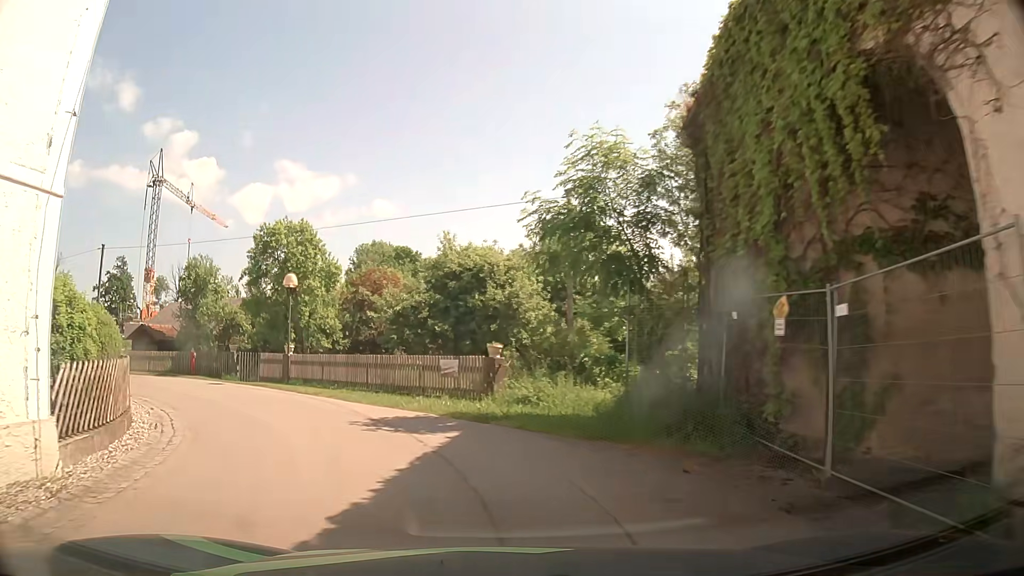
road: unclassified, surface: asphalt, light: Day
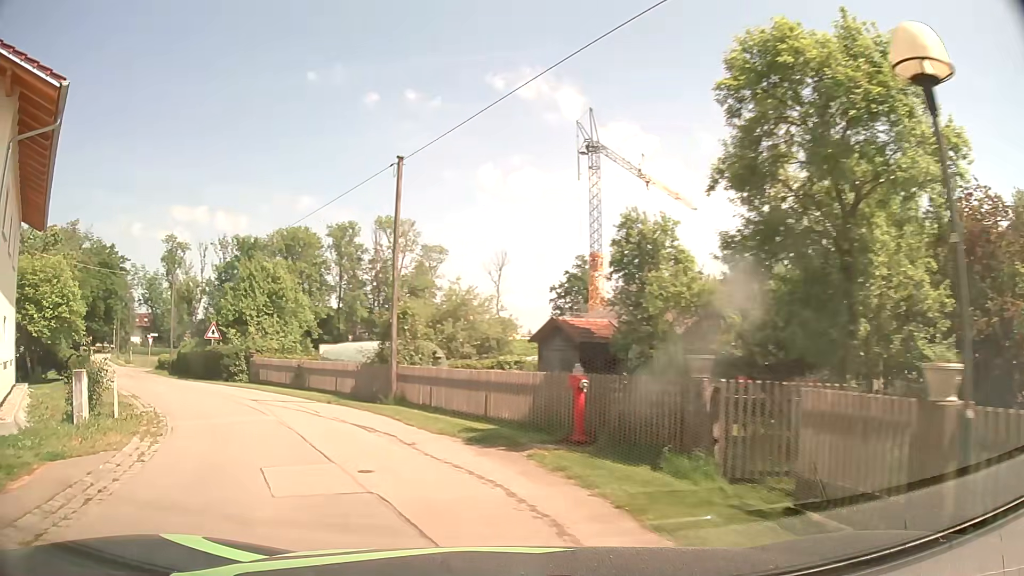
(-5.4, +16.3) m; -41°
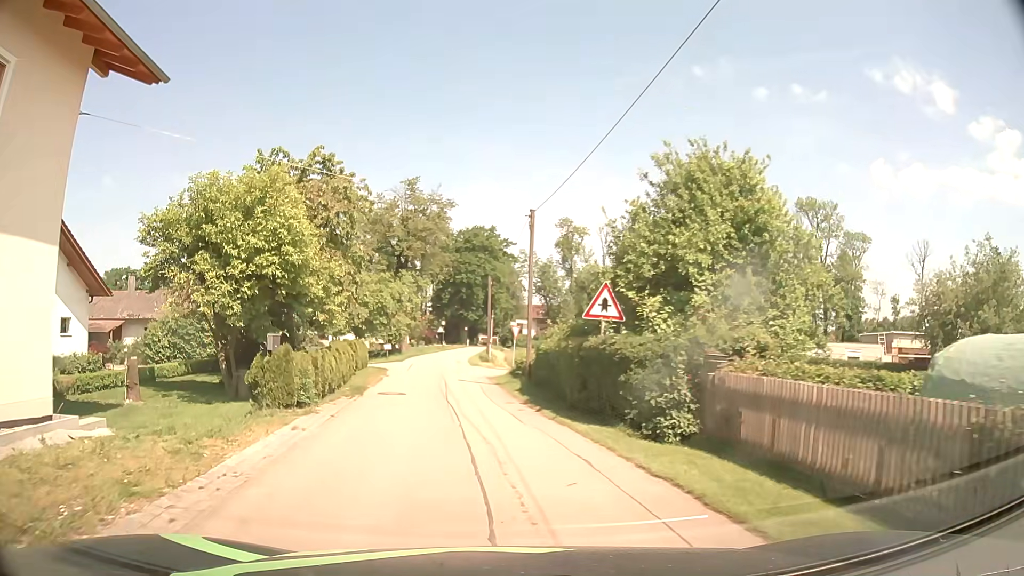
(-6.2, +16.7) m; -34°
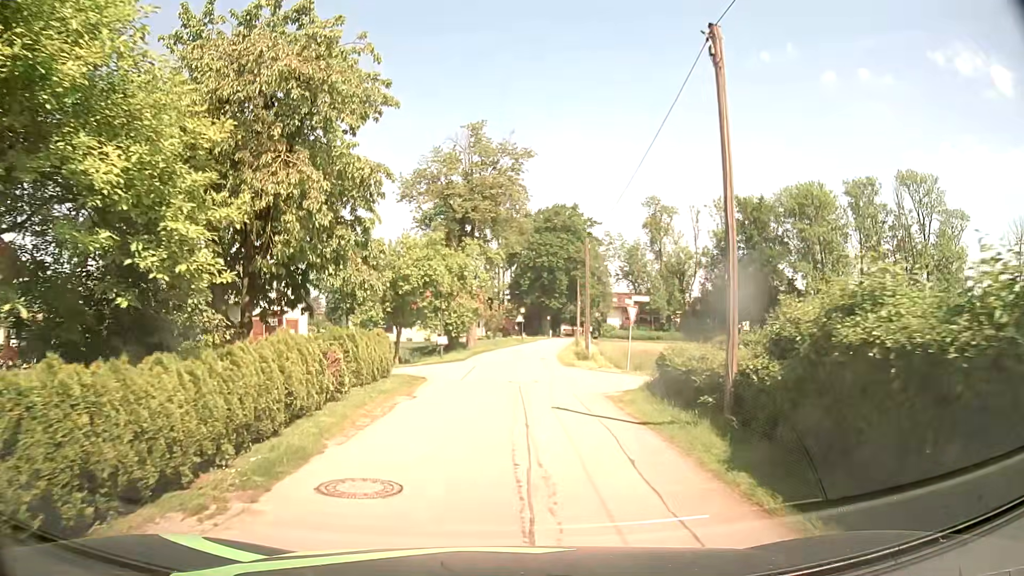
(-0.9, +12.9) m; -7°
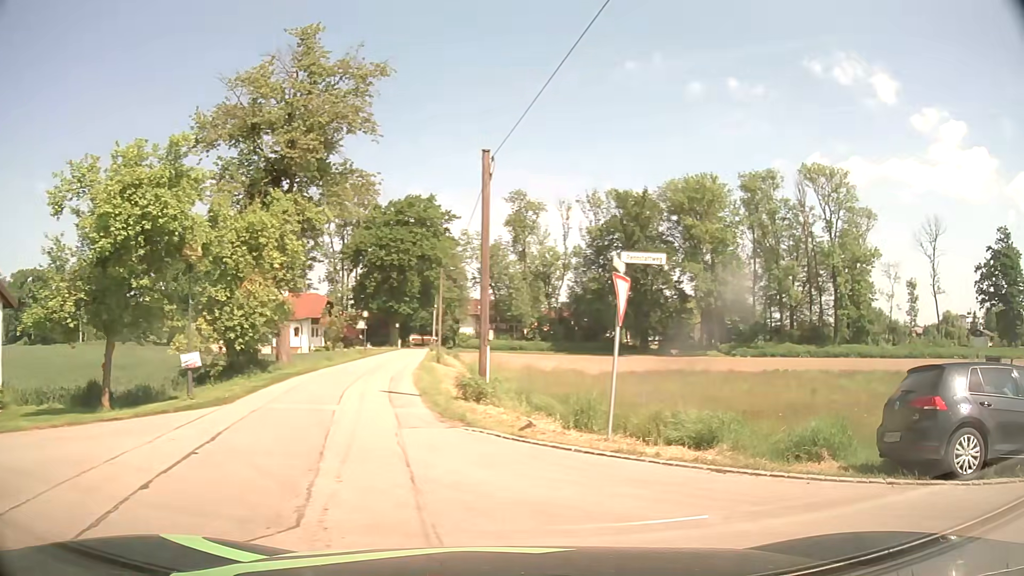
(+0.6, +14.8) m; +15°
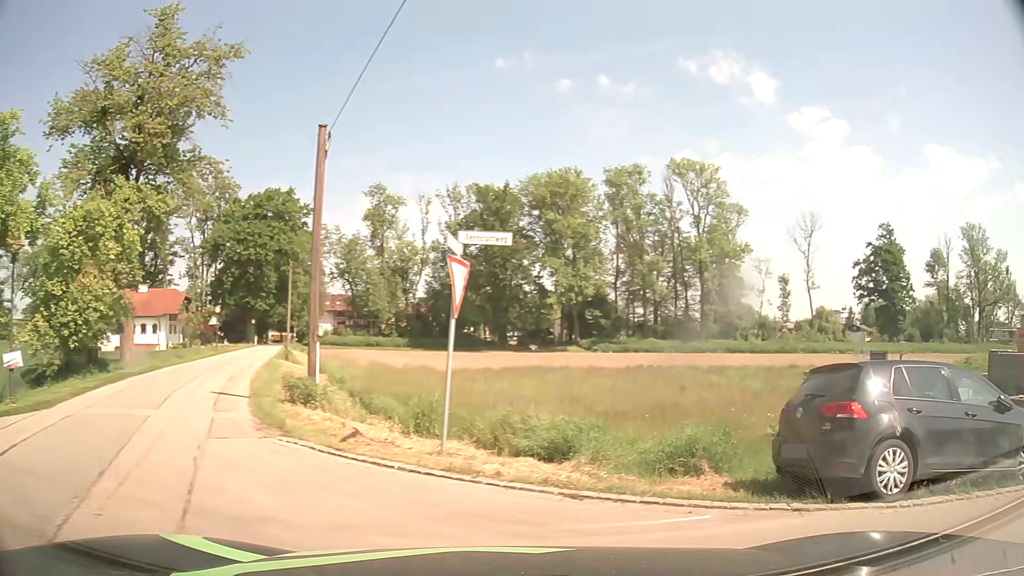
(+0.1, +1.5) m; +12°
